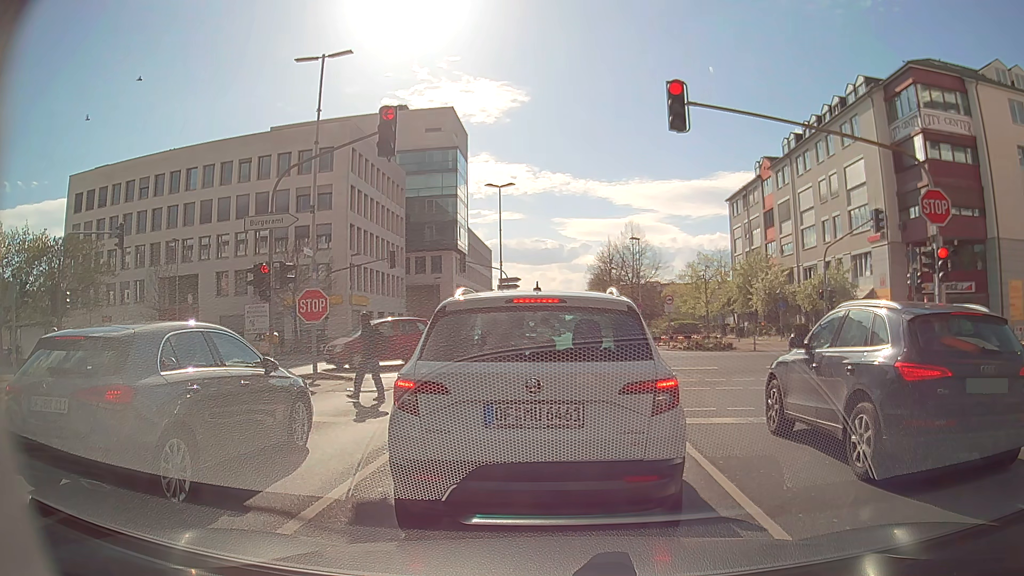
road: secondary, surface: asphalt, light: Day
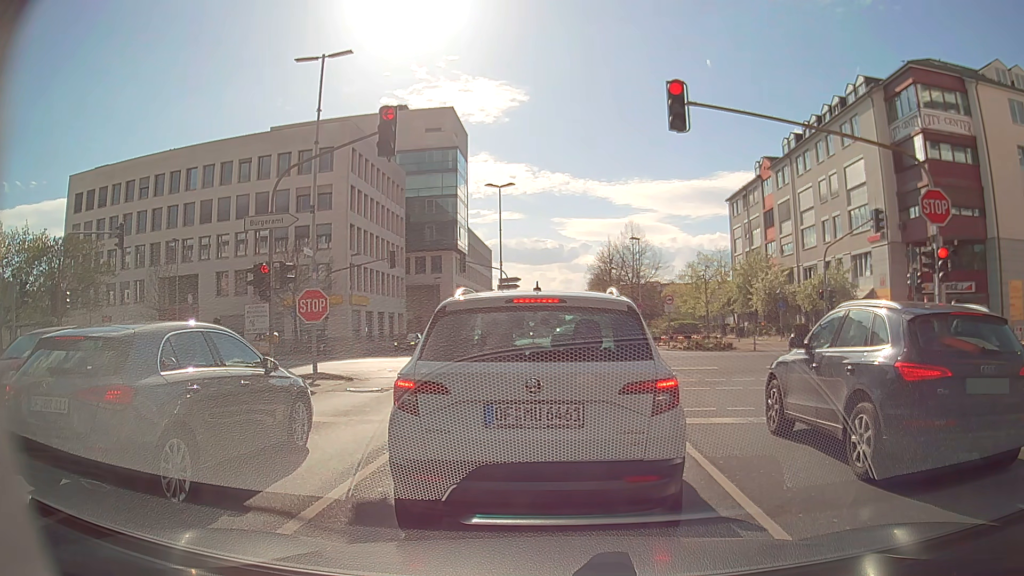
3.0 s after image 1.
(0.0, 0.0) m; 0°
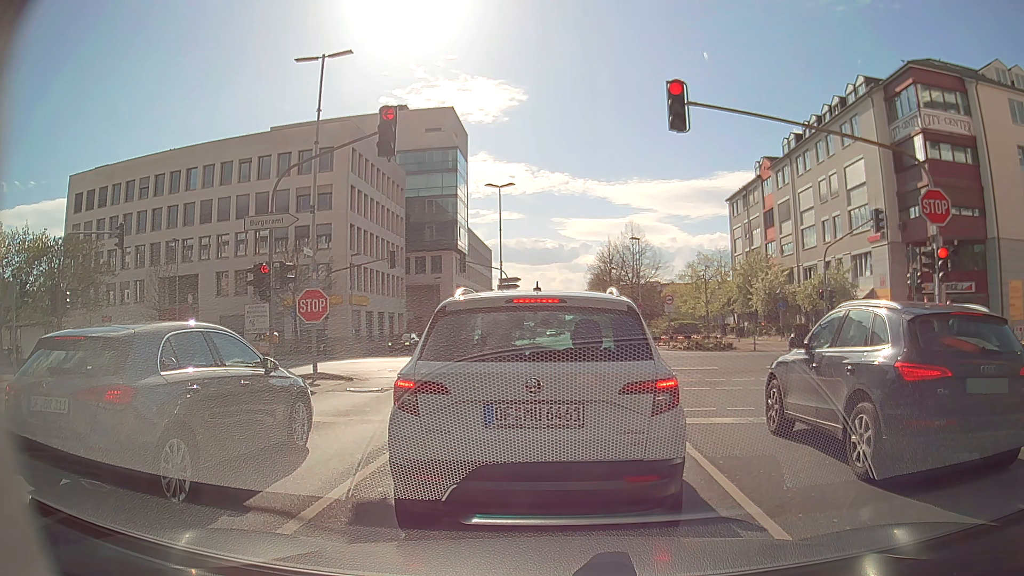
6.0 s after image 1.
(0.0, 0.0) m; 0°
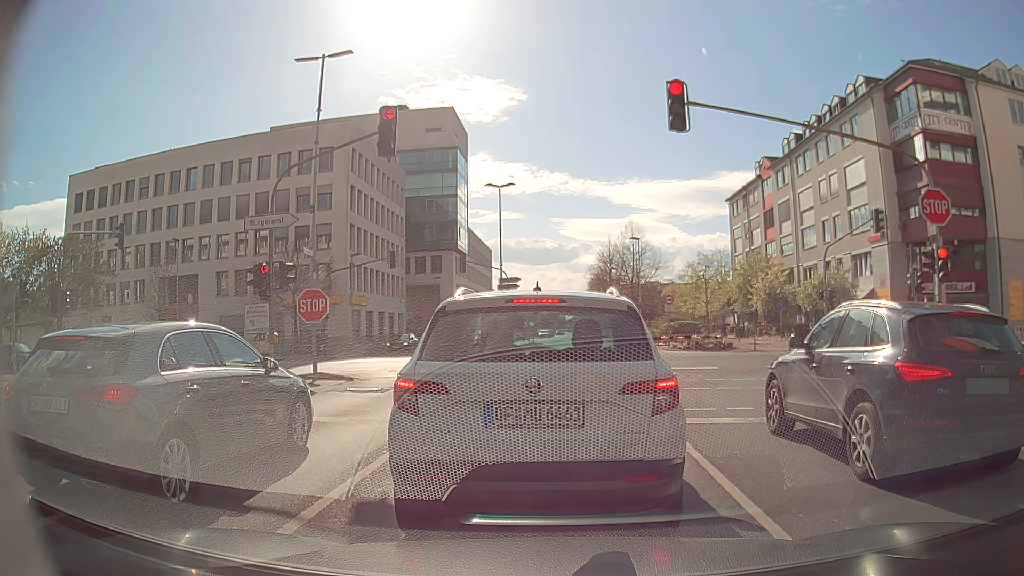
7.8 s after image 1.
(0.0, 0.0) m; 0°
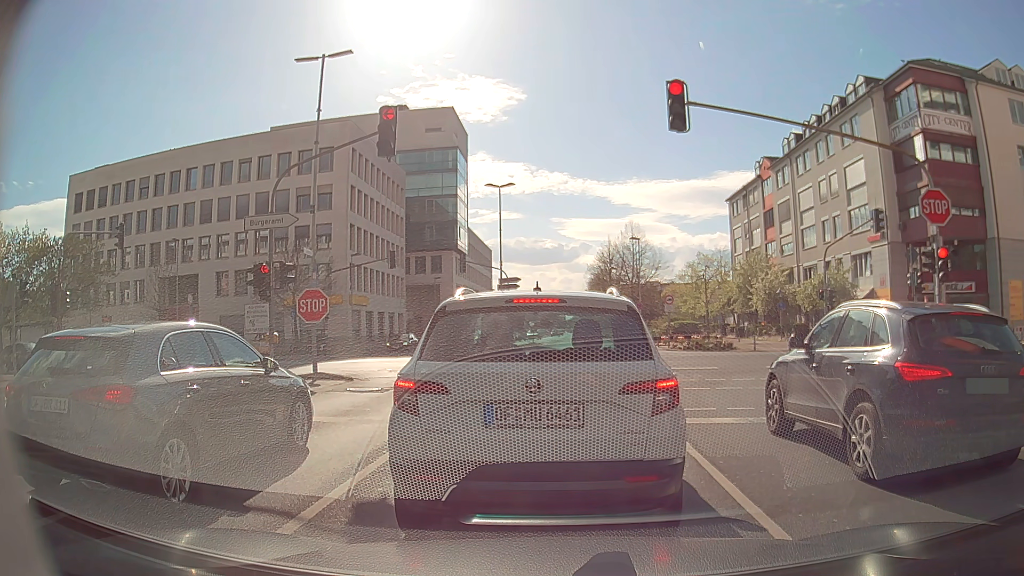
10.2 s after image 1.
(0.0, 0.0) m; 0°
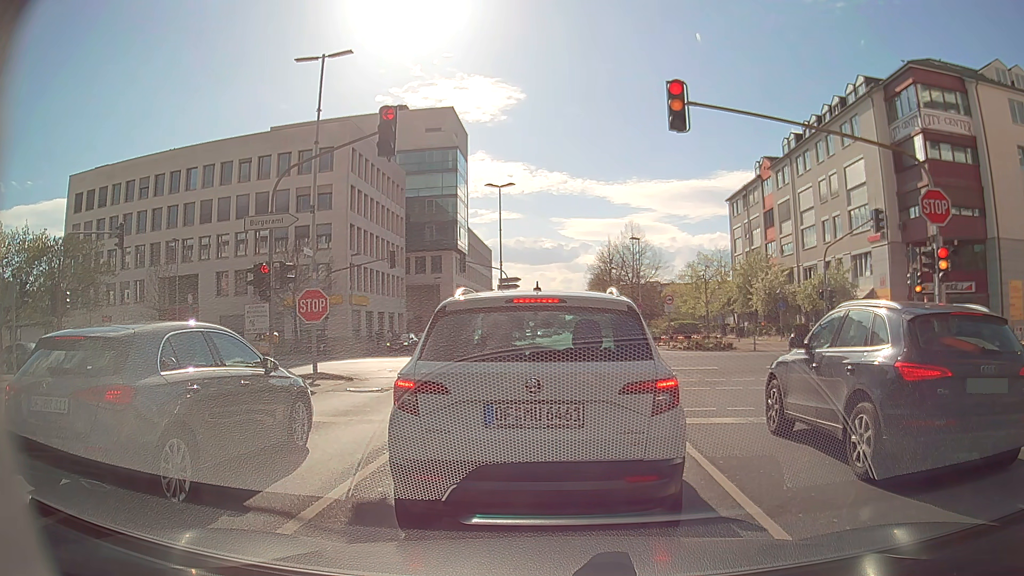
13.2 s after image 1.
(0.0, 0.0) m; 0°
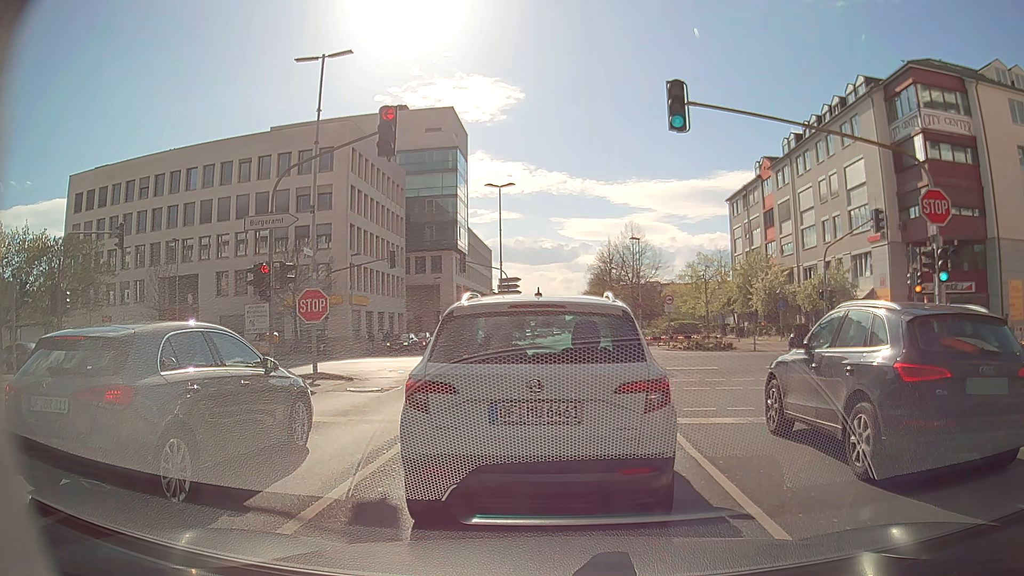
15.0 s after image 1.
(0.0, 0.0) m; 0°
